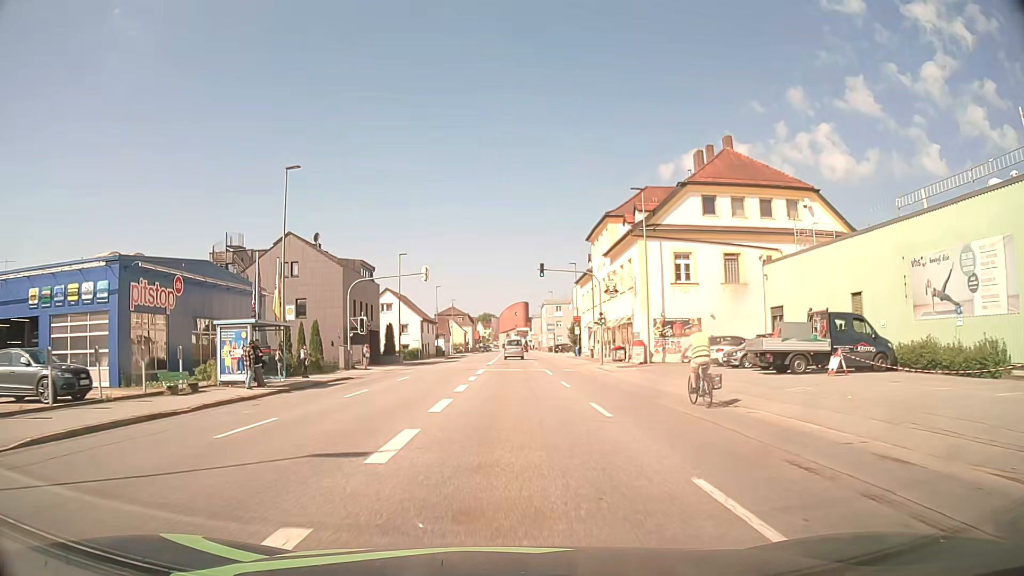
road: tertiary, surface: asphalt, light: Day
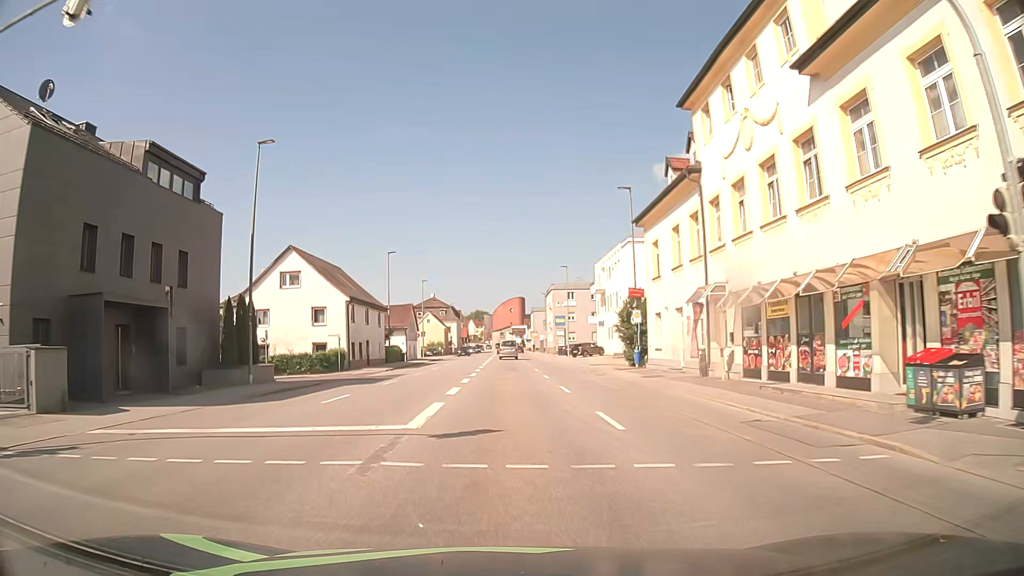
(+0.2, +36.8) m; 0°
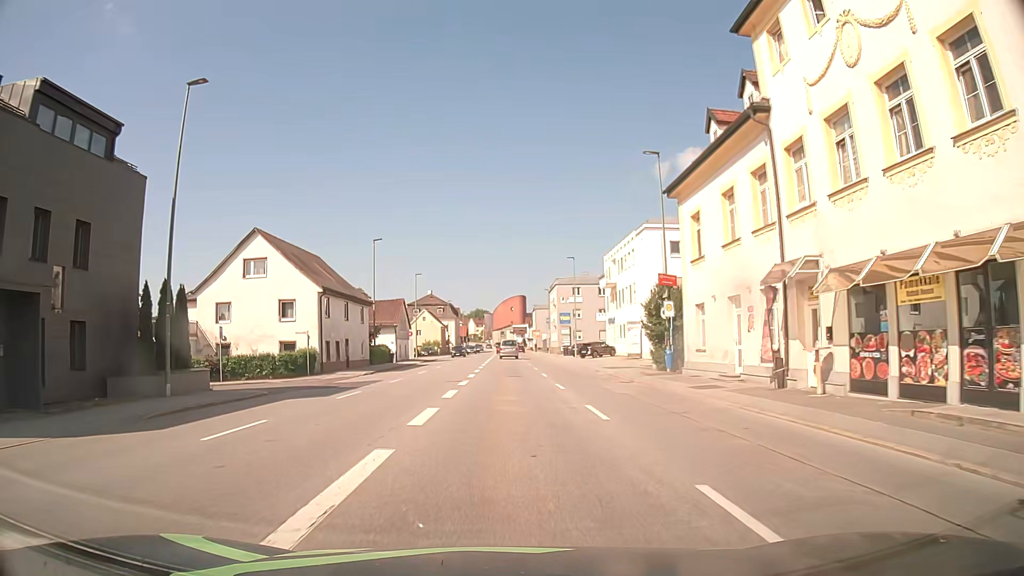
(0.0, +7.4) m; +1°
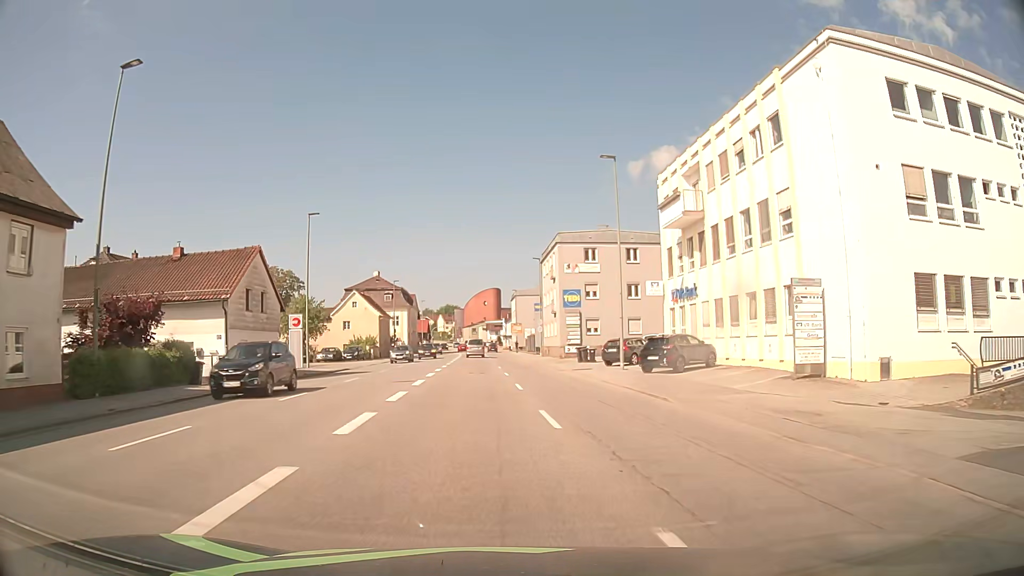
(+0.2, +37.6) m; +2°
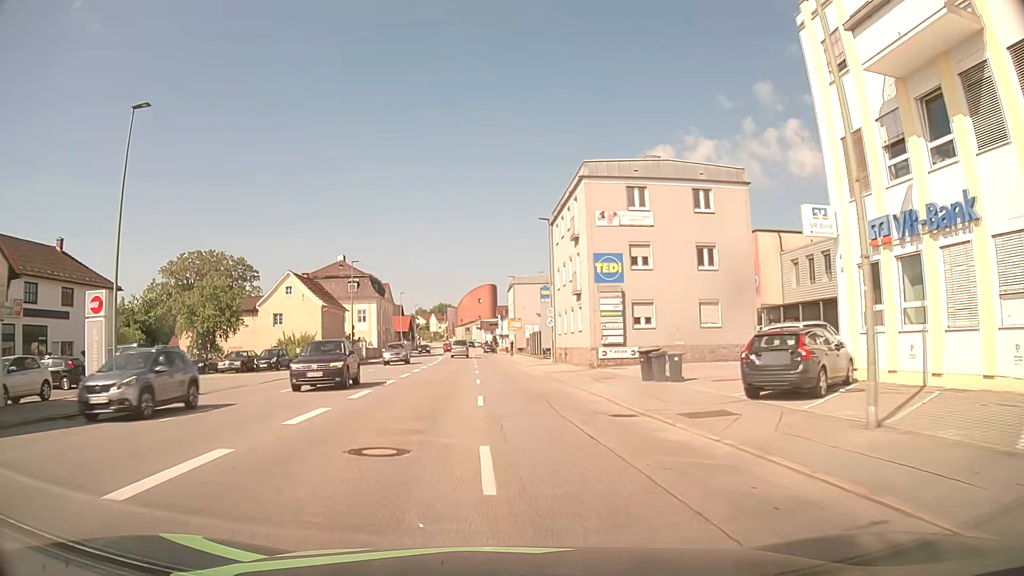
(+0.1, +22.8) m; +1°
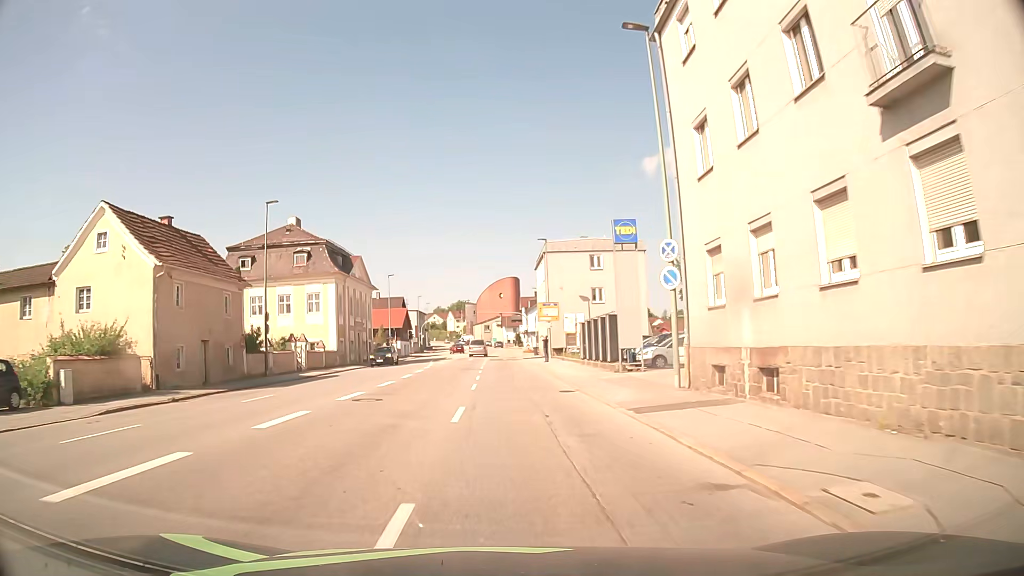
(-0.7, +30.5) m; -3°
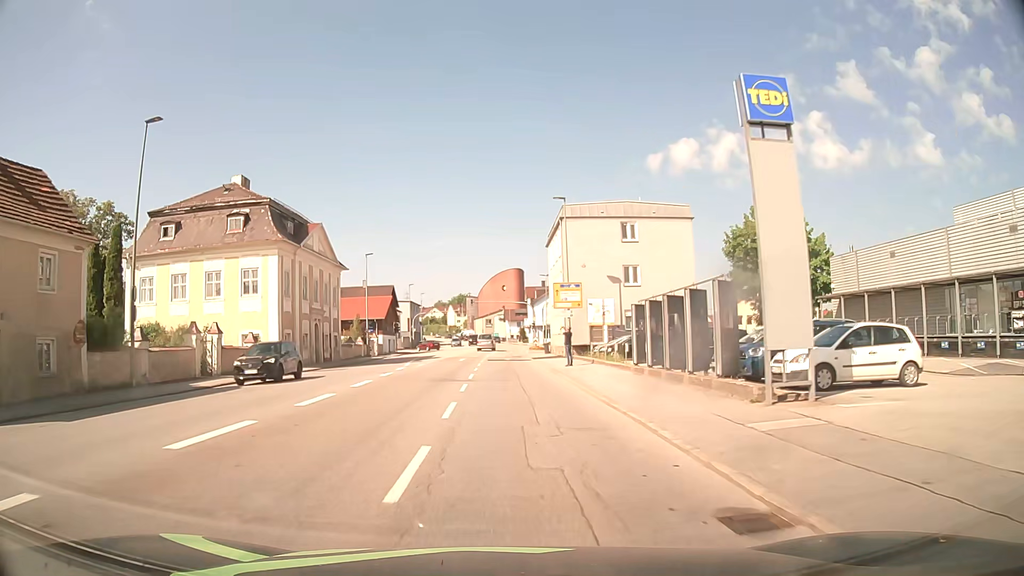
(0.0, +15.2) m; 0°
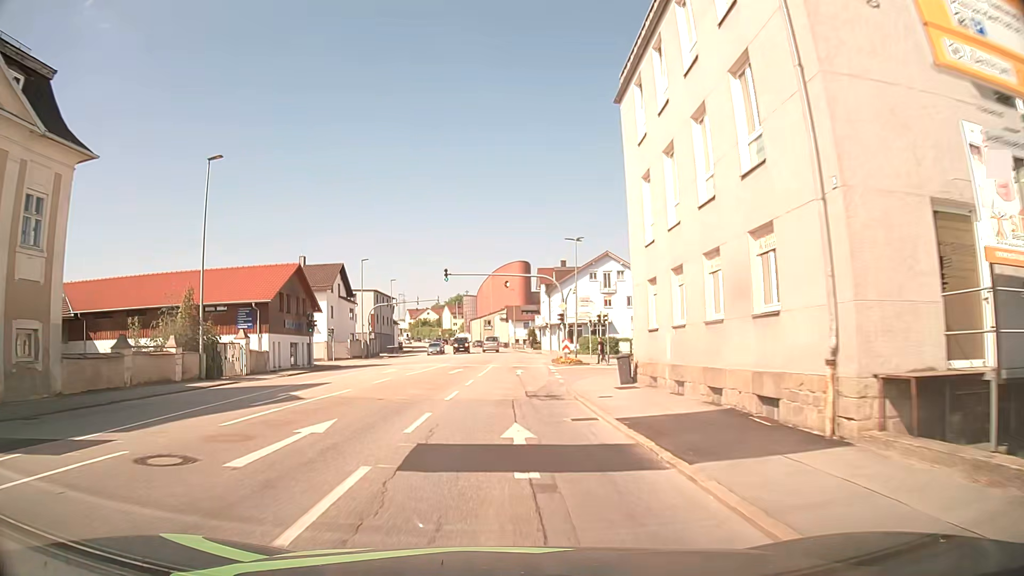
(-0.1, +38.0) m; 0°
(0, +10) (0, +20) (0, +30) (0, +40) (+1, +50) (+1, +60) (0, +70) (0, +80) (-1, +90) (-1, +100) m
